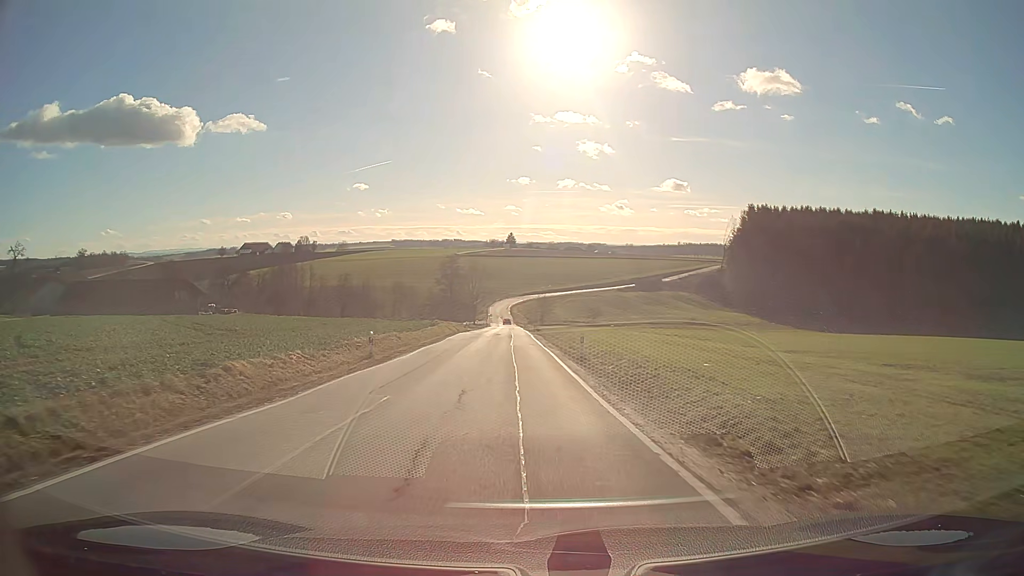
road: secondary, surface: asphalt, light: Day
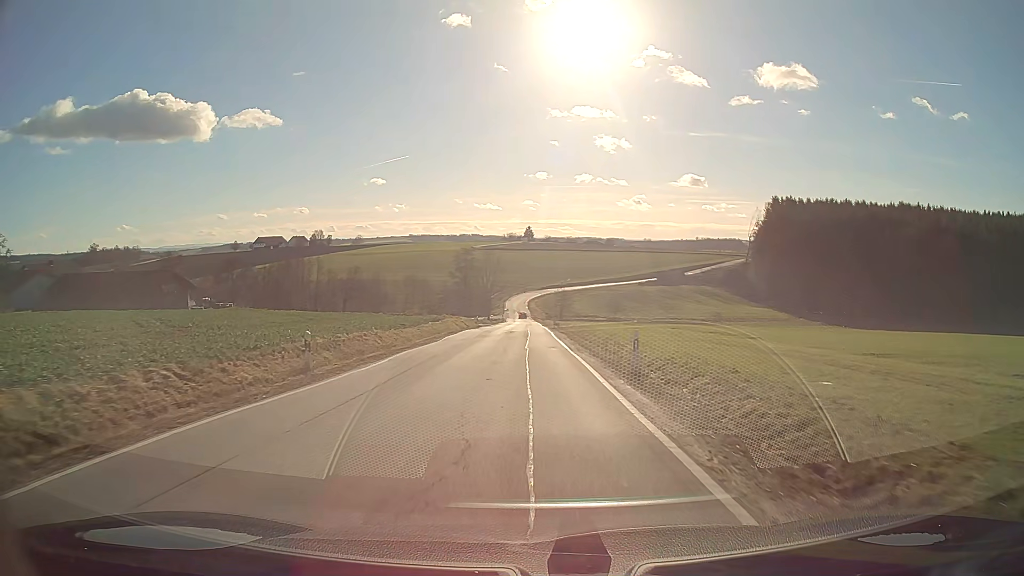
(-0.1, +8.9) m; -1°
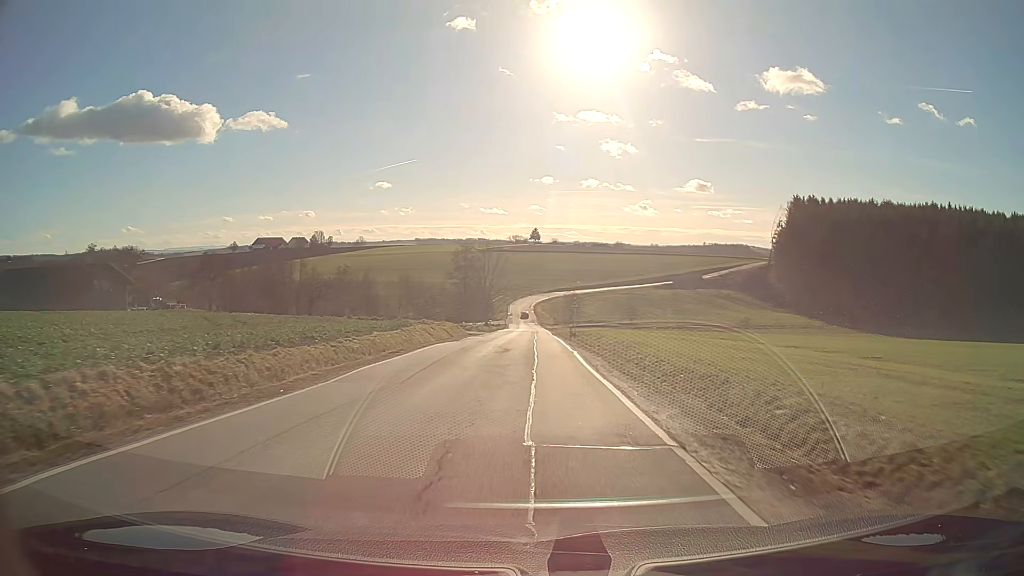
(-0.1, +17.9) m; 0°
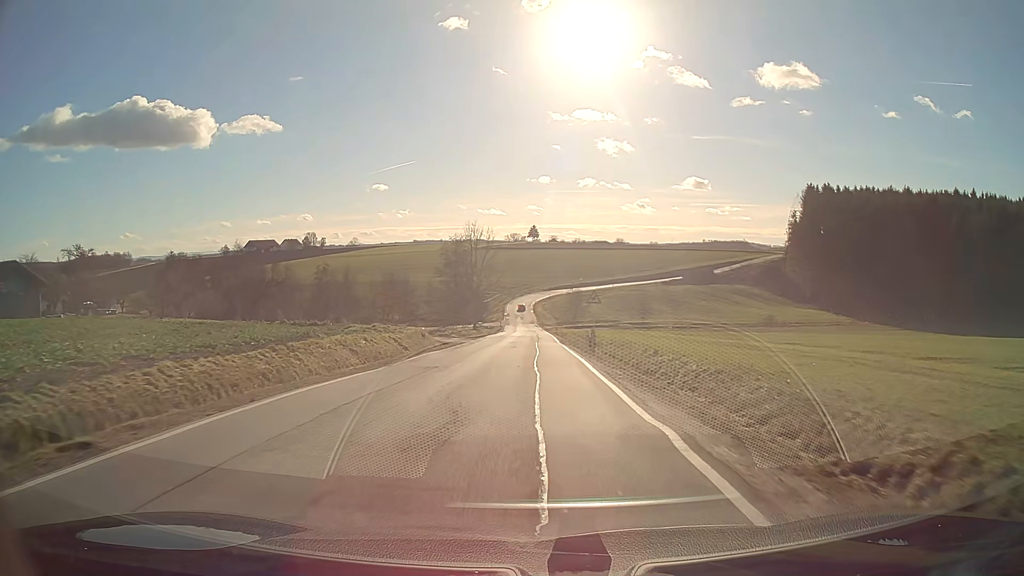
(0.0, +17.1) m; 0°
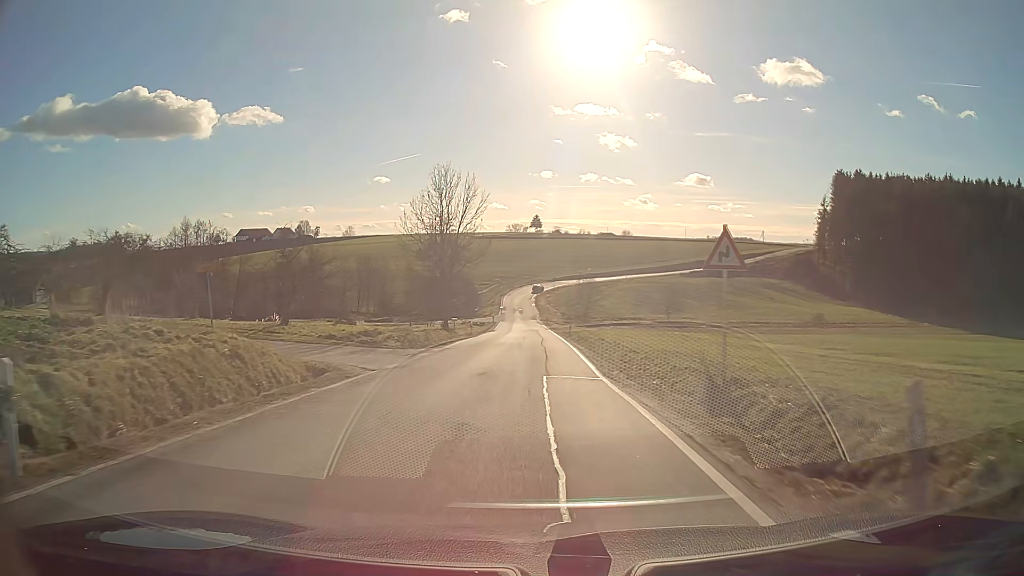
(-0.1, +24.8) m; 0°
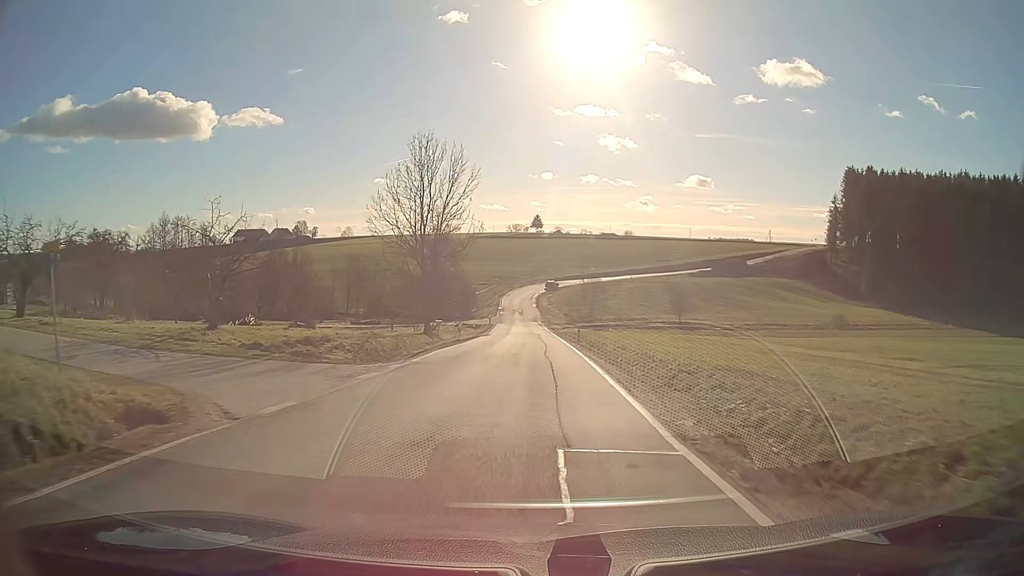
(0.0, +8.4) m; 0°
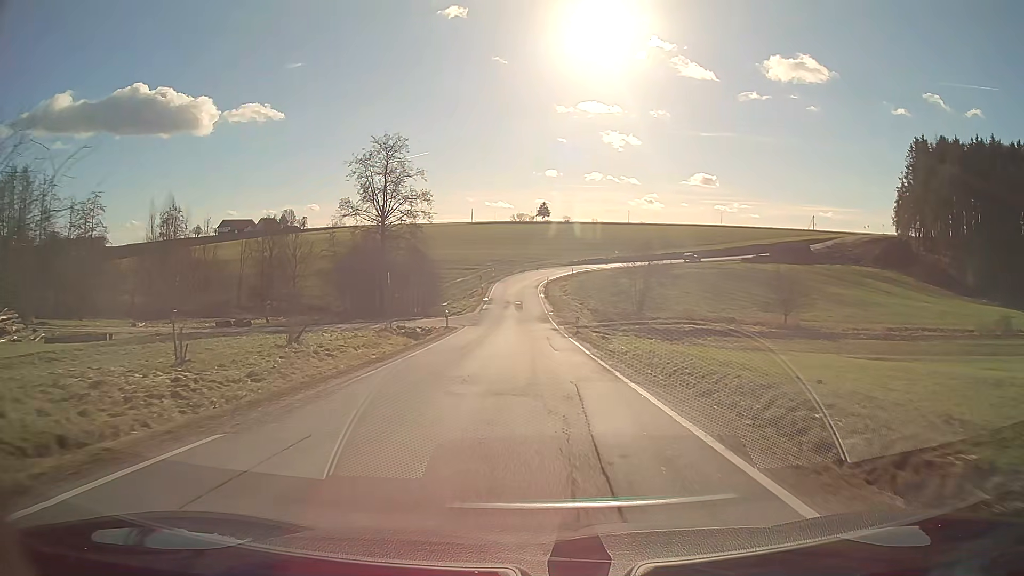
(-0.1, +43.4) m; 0°
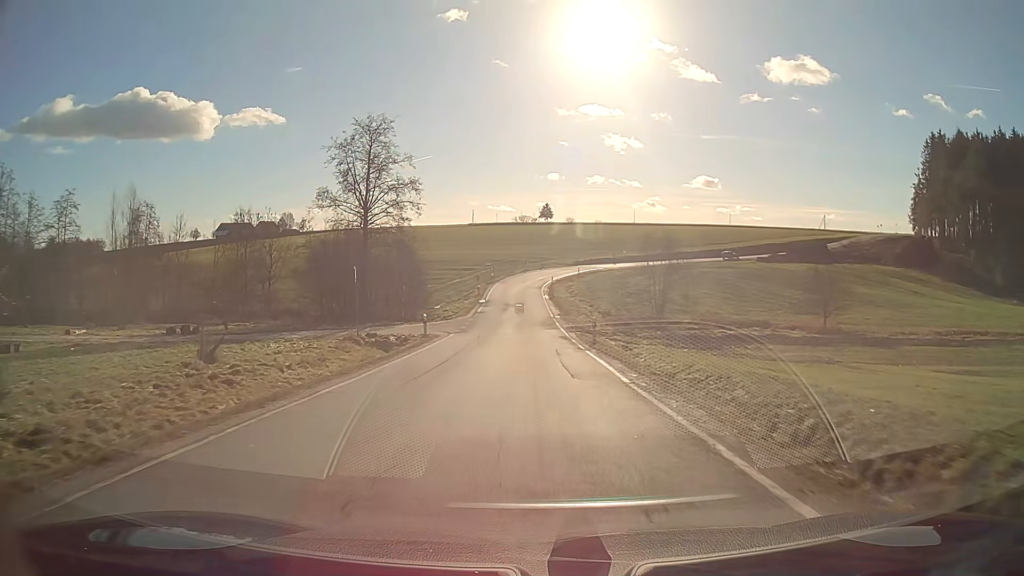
(0.0, +8.3) m; 0°
